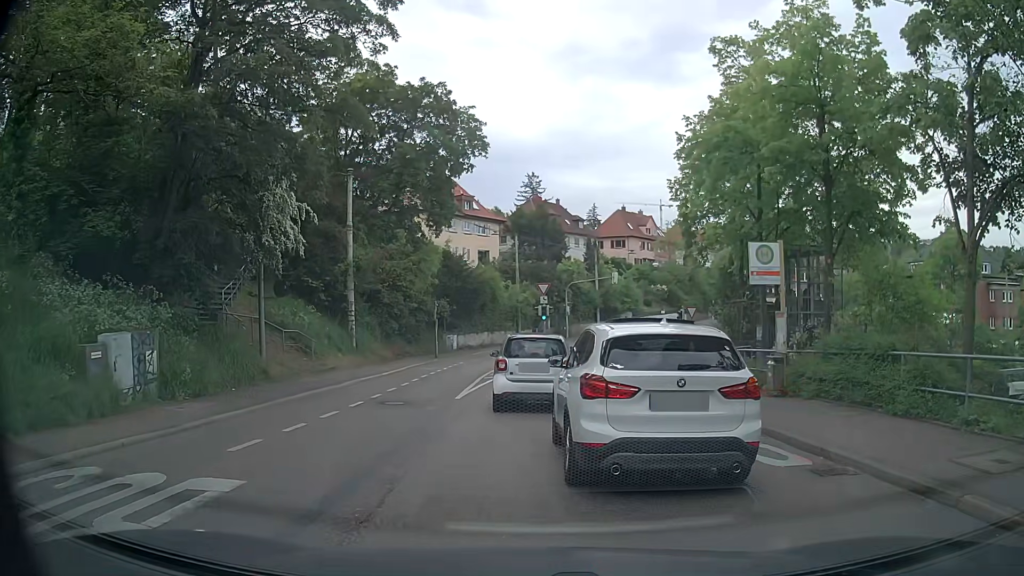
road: secondary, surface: asphalt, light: Day
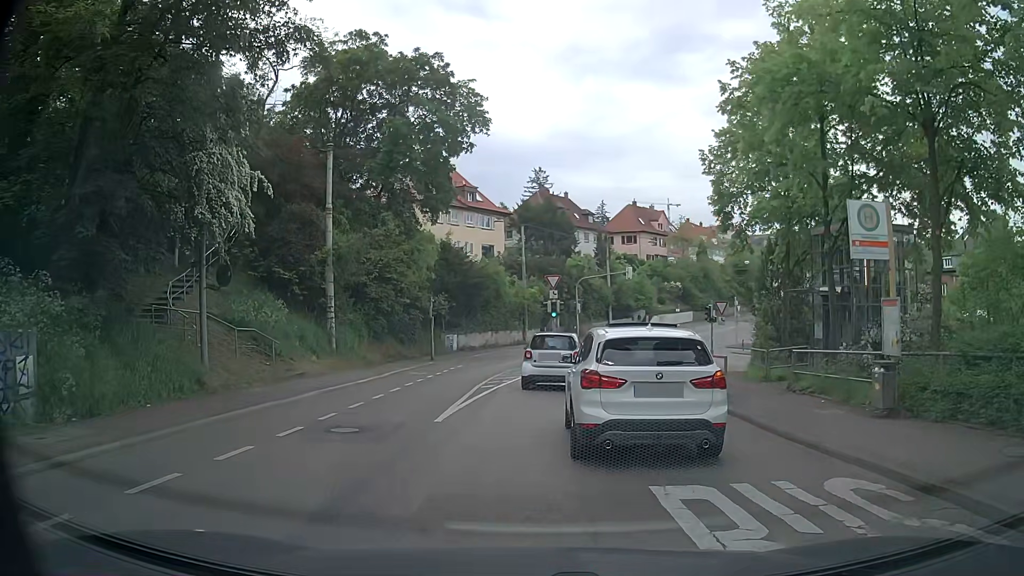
(-0.1, +4.9) m; -1°
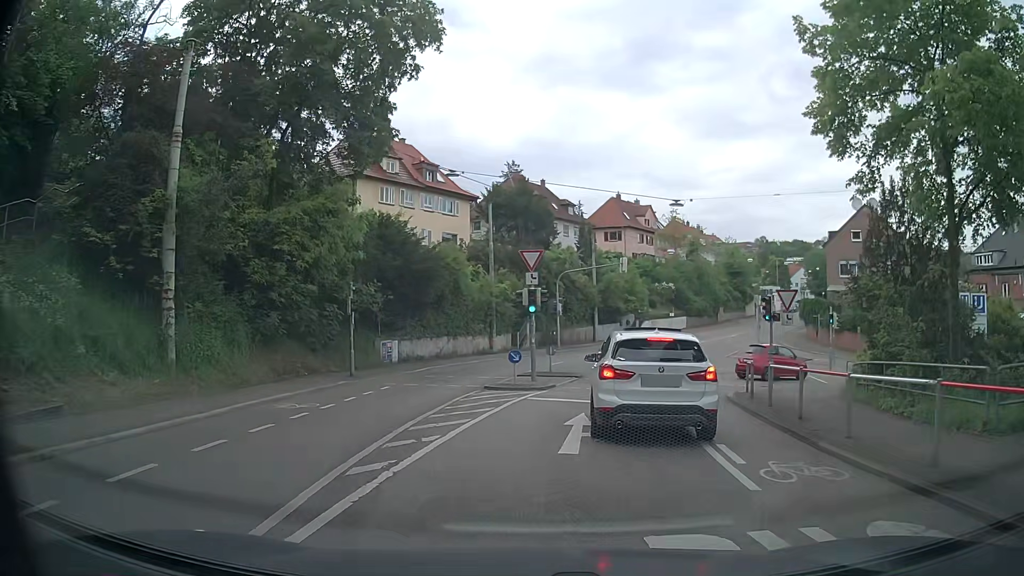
(-0.1, +12.0) m; +1°
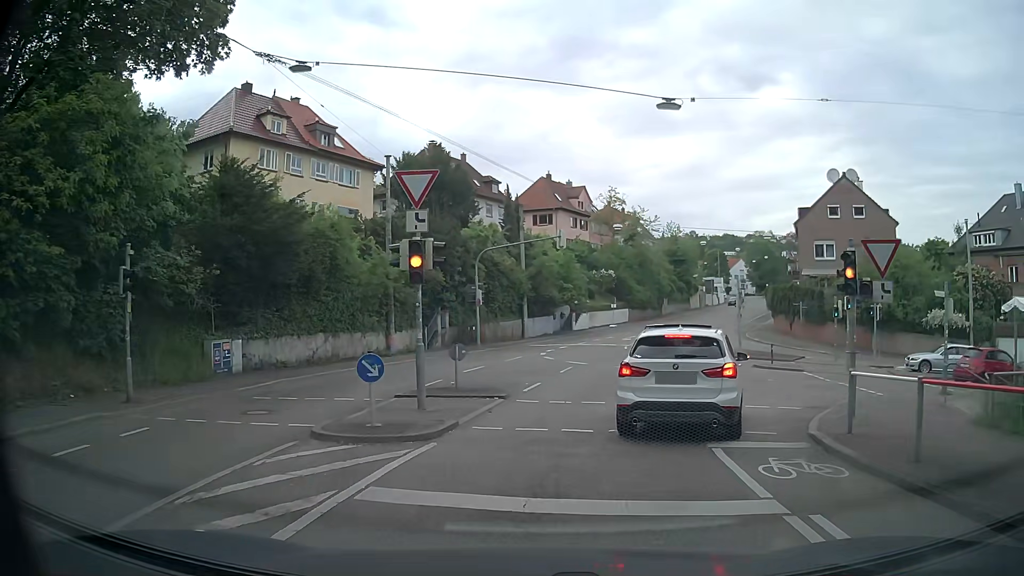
(+0.6, +10.5) m; +7°
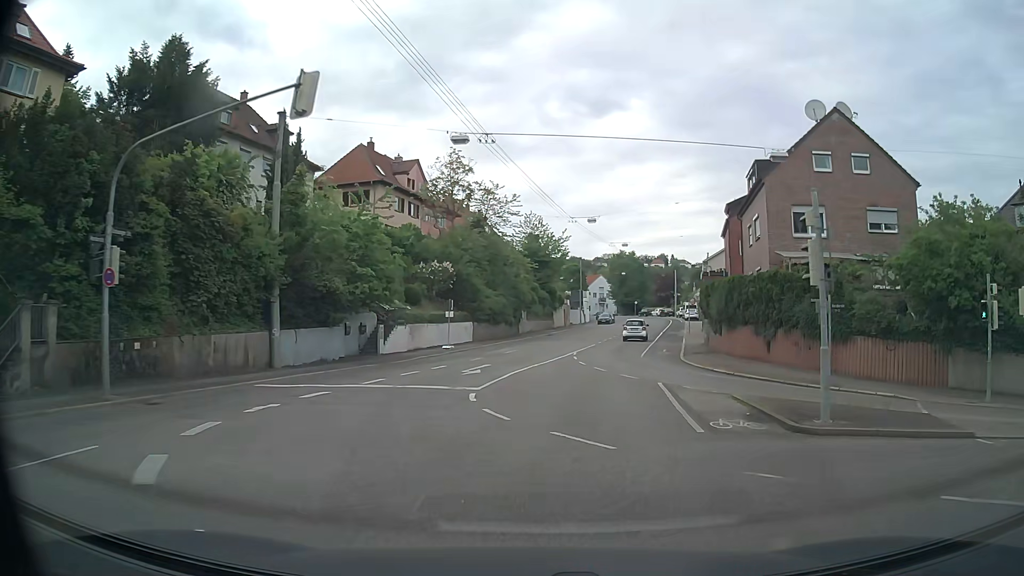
(+2.6, +24.3) m; +13°
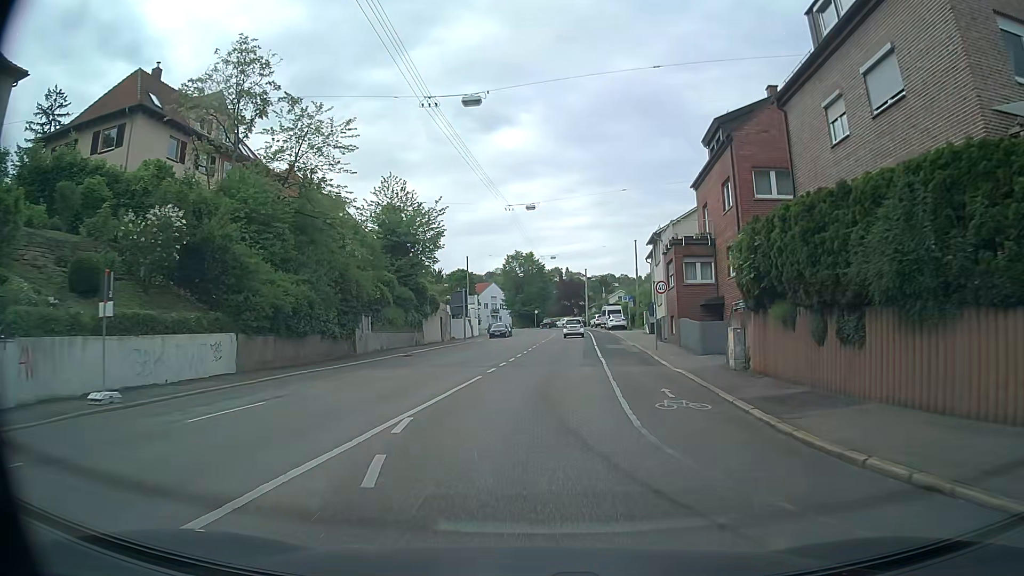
(+2.3, +24.4) m; +10°
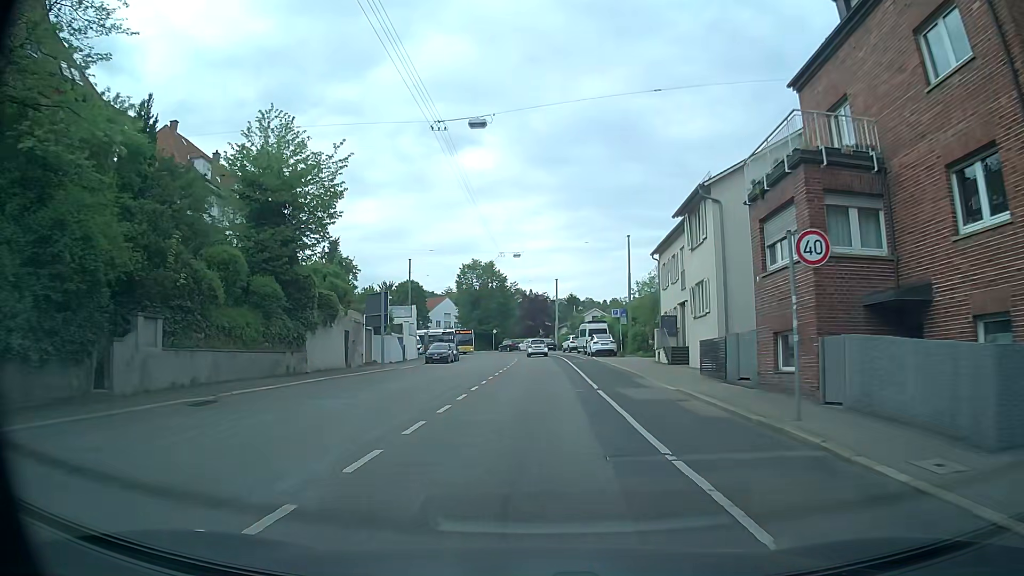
(+0.3, +19.3) m; +2°
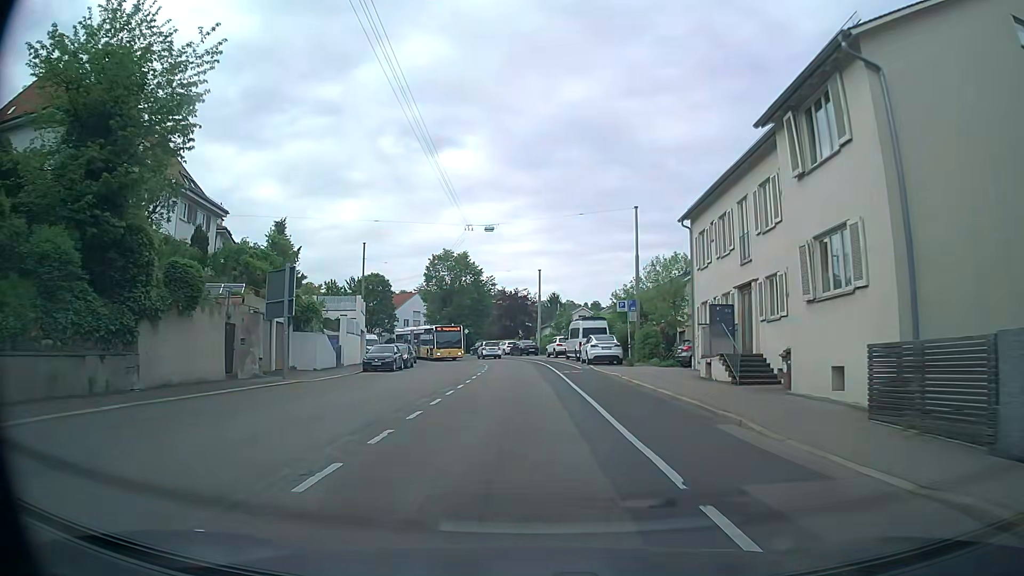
(+0.2, +13.1) m; +2°
(0, +10) (0, +20) (0, +30) (0, +40) (-1, +50) (-3, +60) (-6, +69) (-11, +78) (-17, +86) (-24, +93) m
